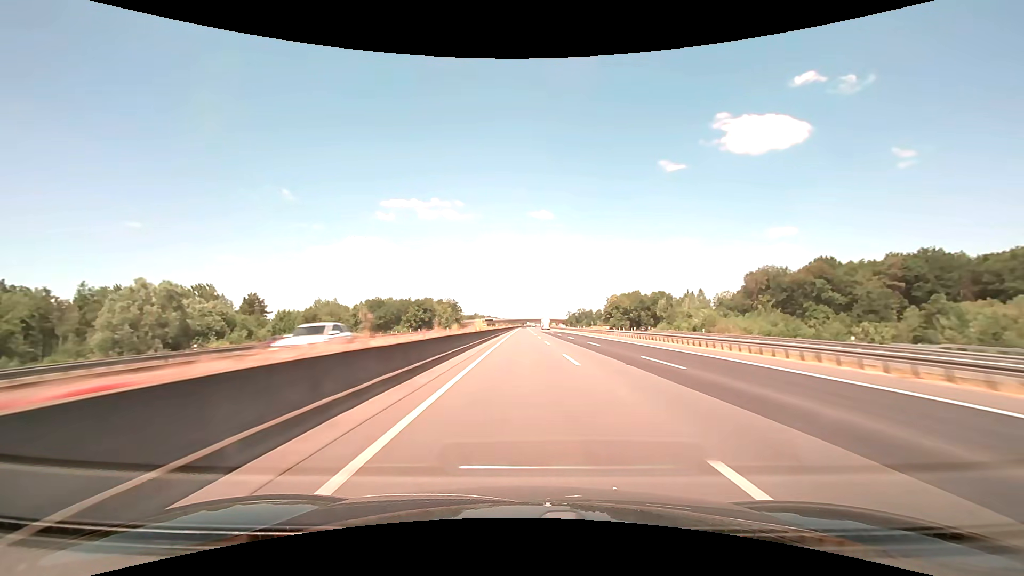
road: motorway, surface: asphalt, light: Day
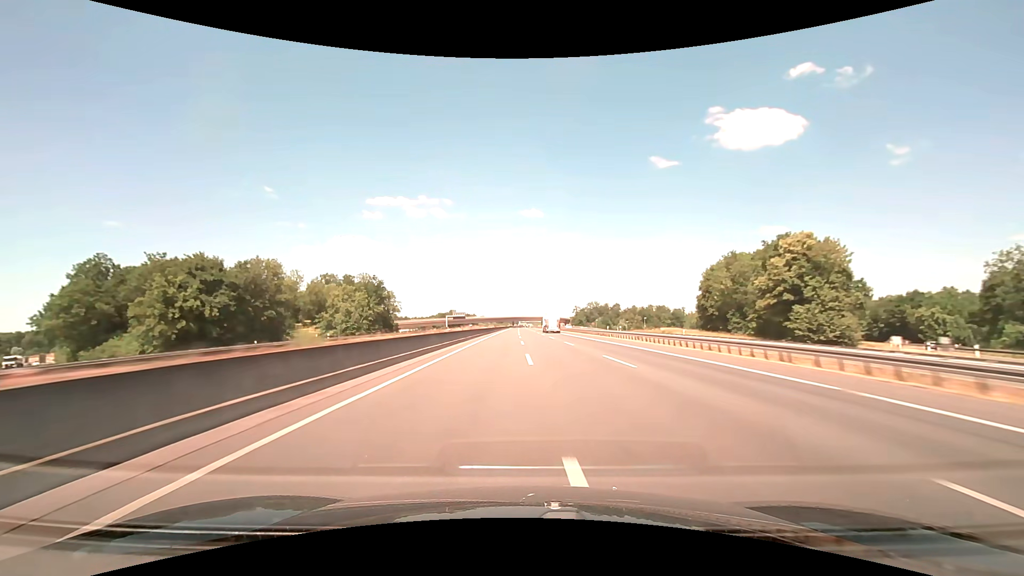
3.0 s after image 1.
(+1.3, +142.9) m; +1°
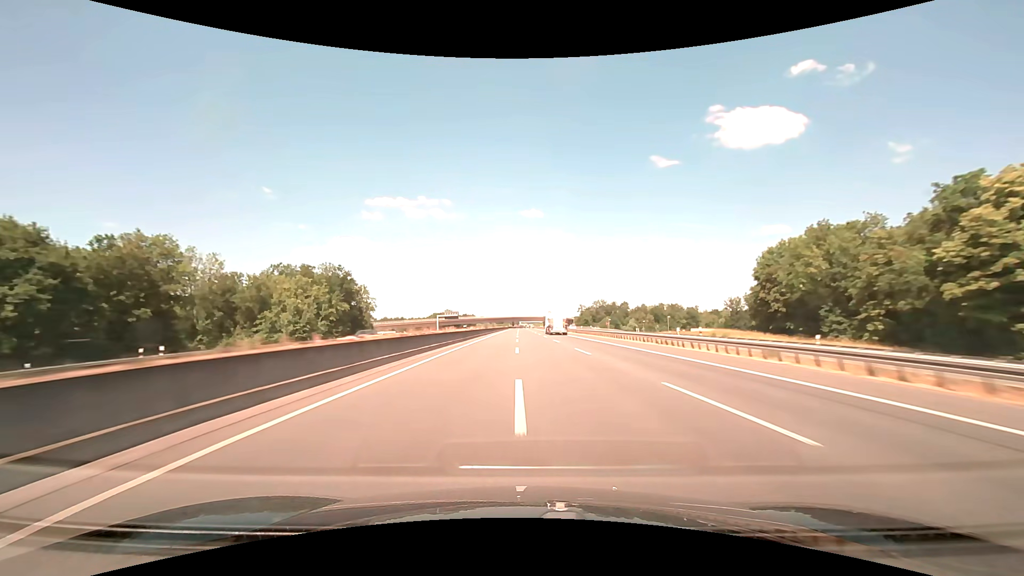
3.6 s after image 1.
(0.0, +28.6) m; 0°
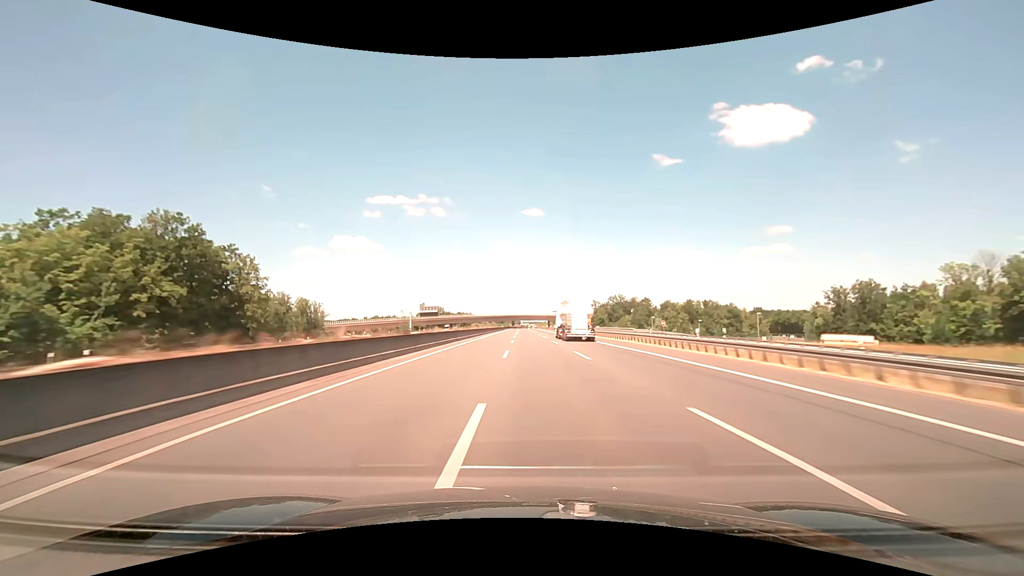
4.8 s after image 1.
(-0.2, +57.1) m; 0°
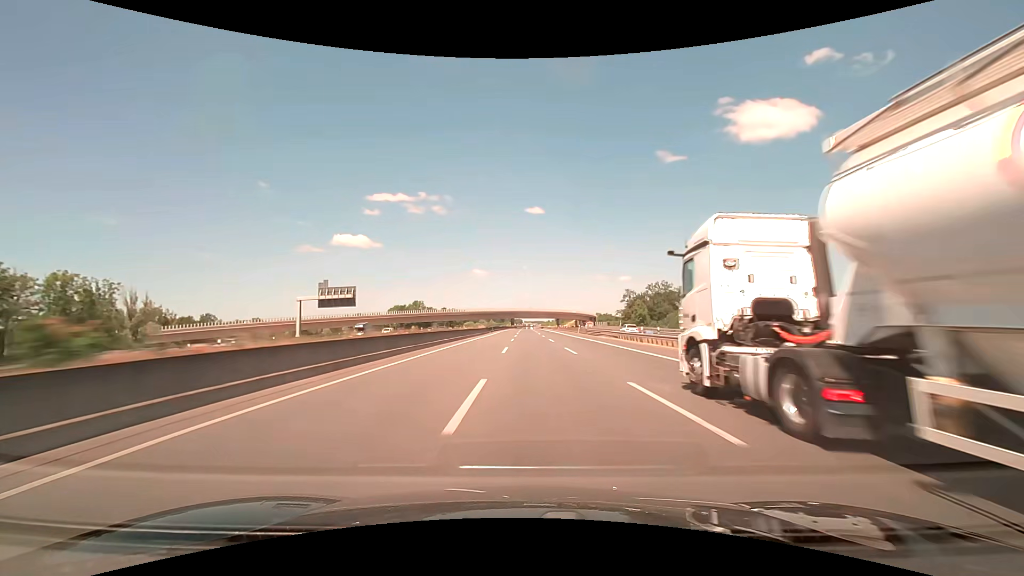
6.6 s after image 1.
(-0.2, +85.7) m; 0°
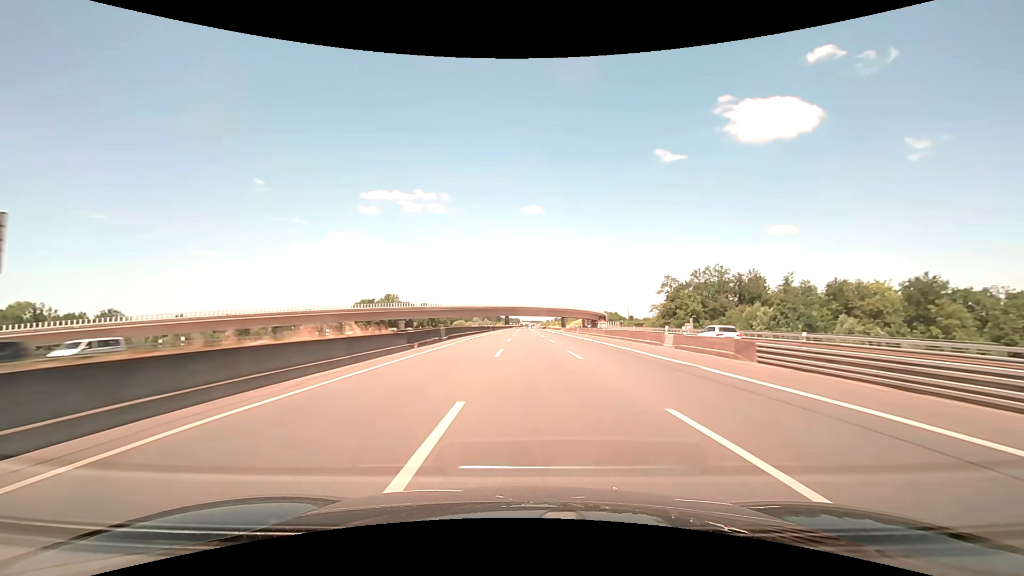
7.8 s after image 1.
(0.0, +57.1) m; 0°
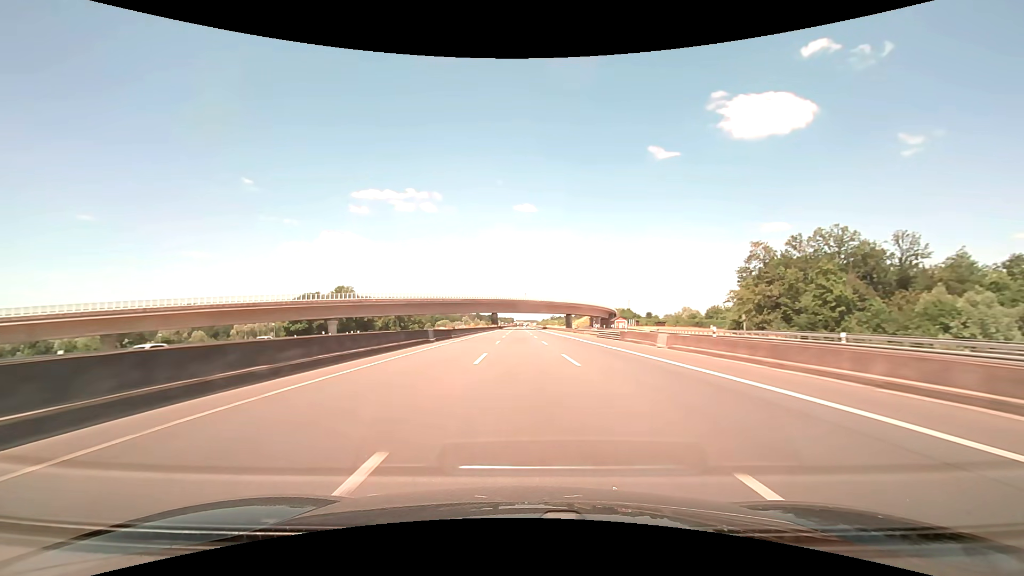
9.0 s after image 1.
(+0.3, +57.1) m; +1°
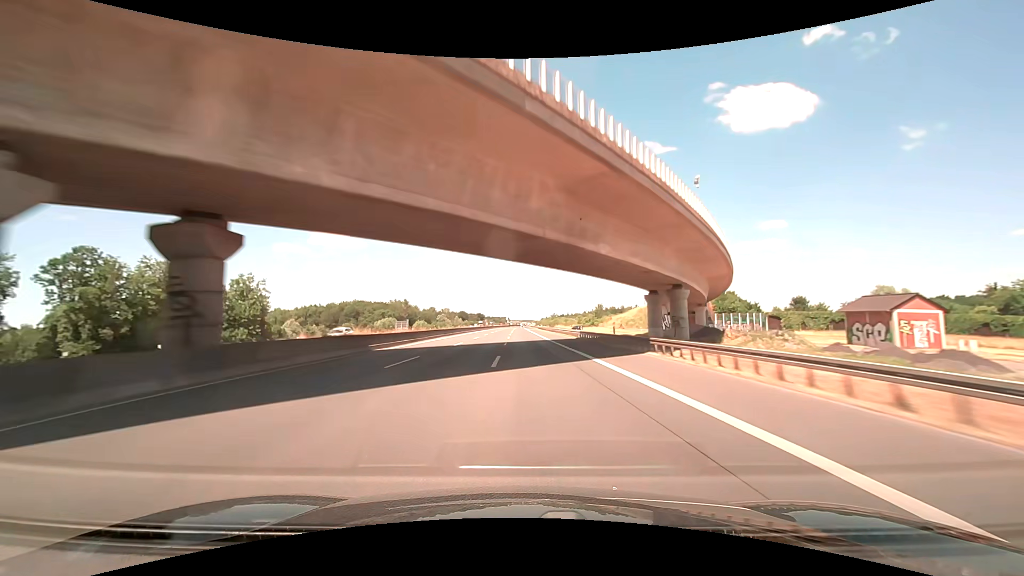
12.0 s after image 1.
(+1.6, +142.8) m; +1°
(0, +10) (0, +20) (0, +30) (0, +40) (0, +50) (0, +60) (-1, +70) (-1, +80) (-1, +90) (-1, +100) m
